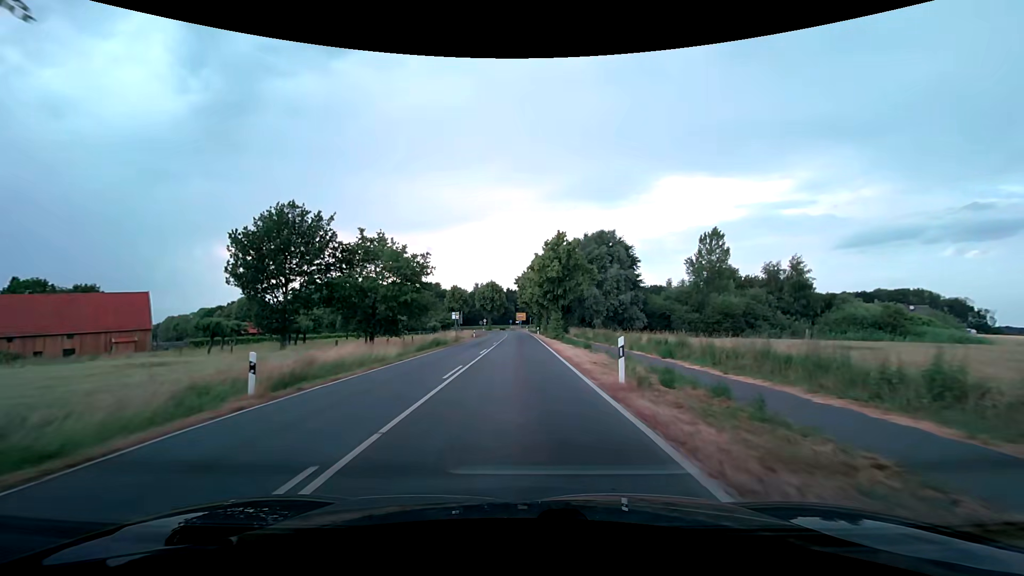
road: secondary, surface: asphalt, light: Day
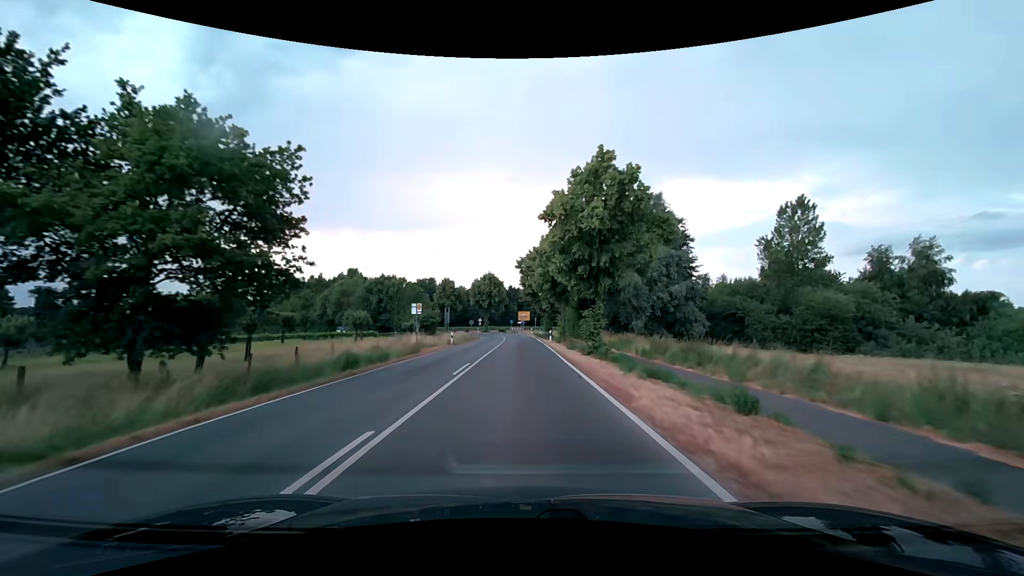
(-0.2, +22.5) m; -1°
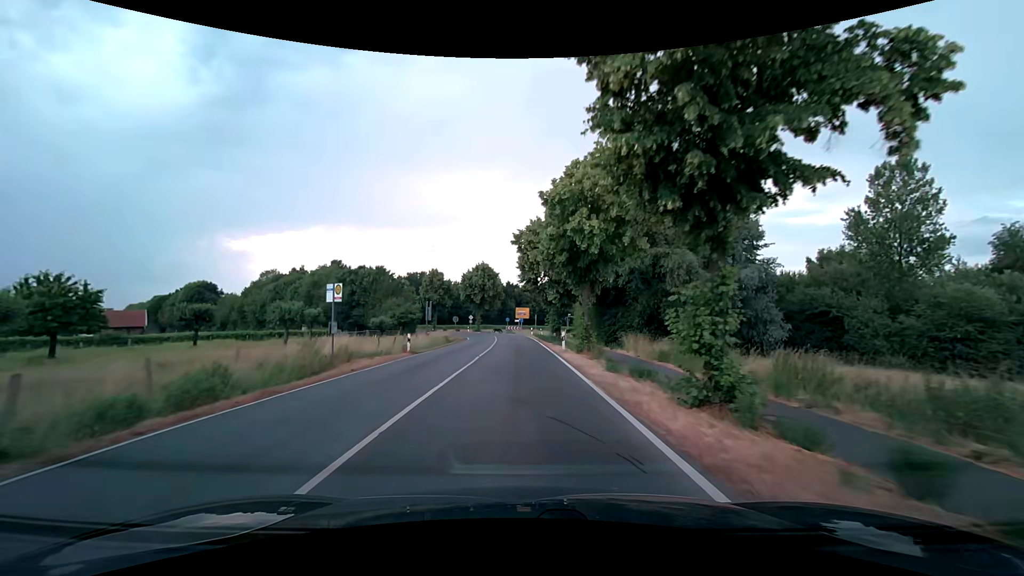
(0.0, +15.0) m; 0°
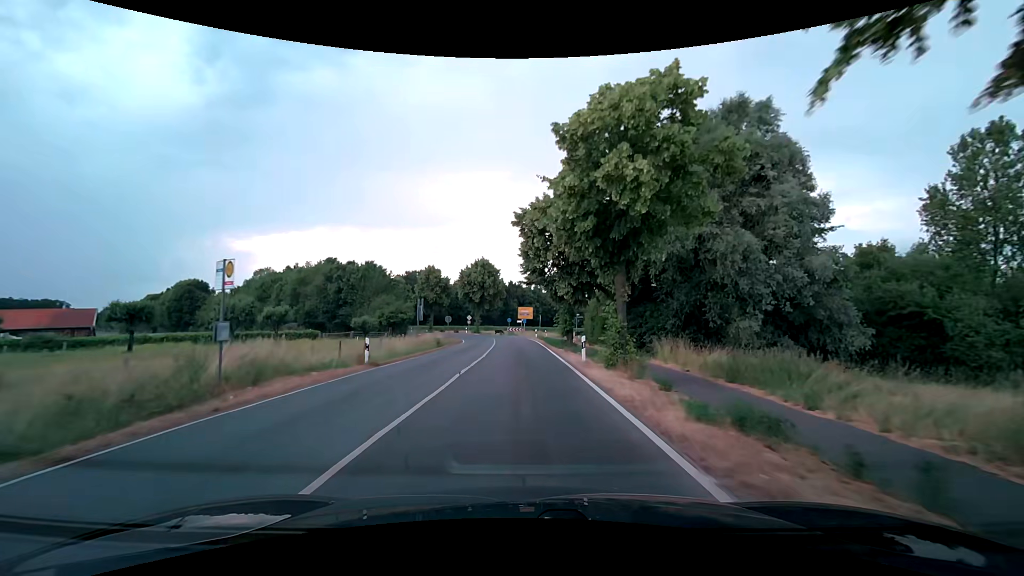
(0.0, +7.5) m; 0°
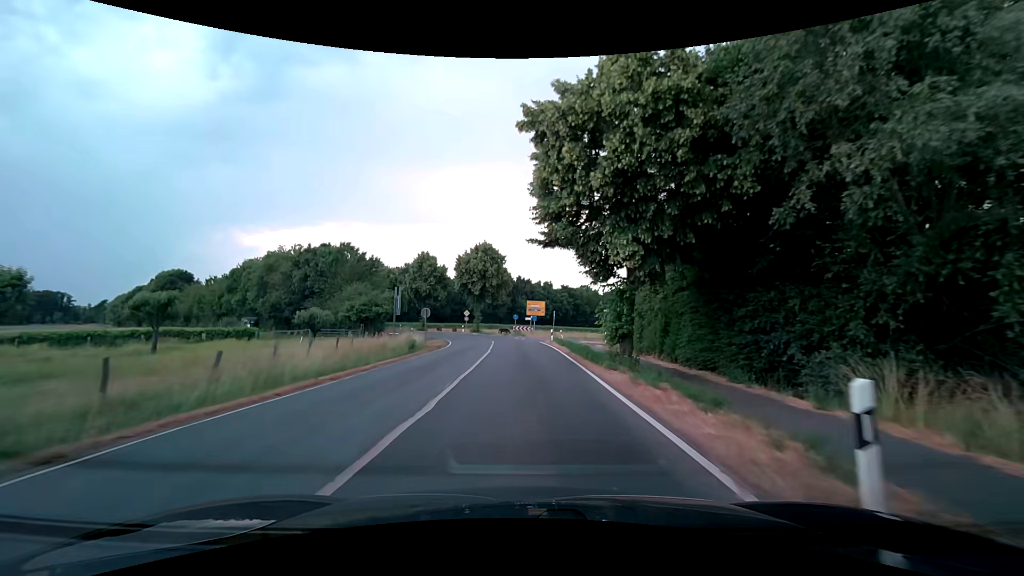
(-0.1, +15.0) m; -1°
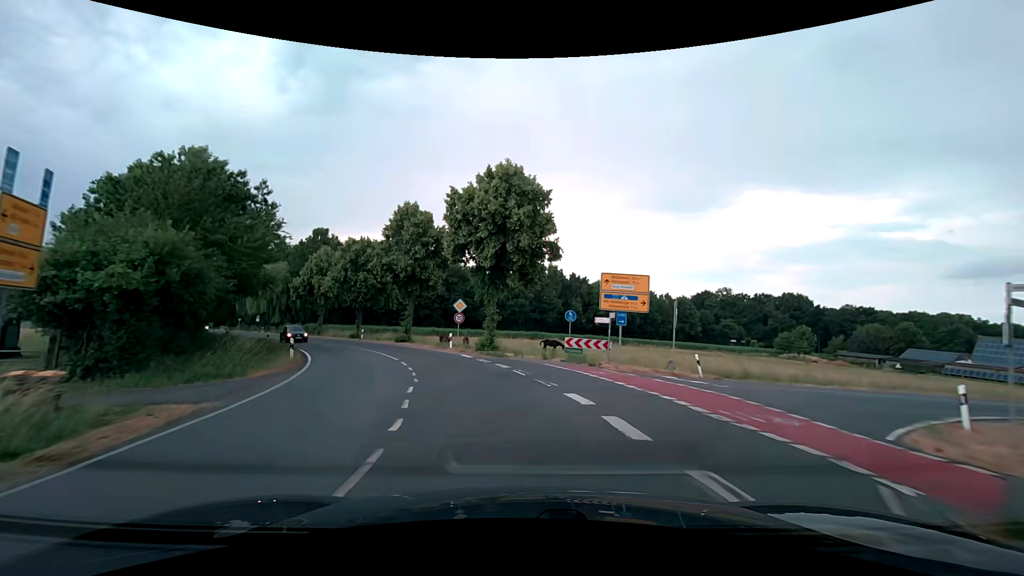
(-0.4, +37.5) m; -5°
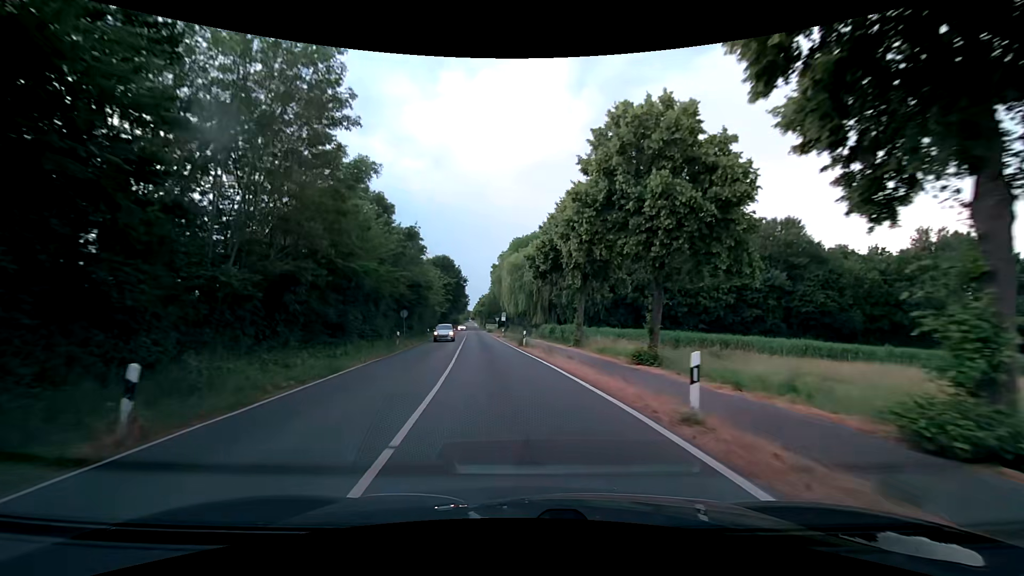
(-11.9, +38.7) m; -32°
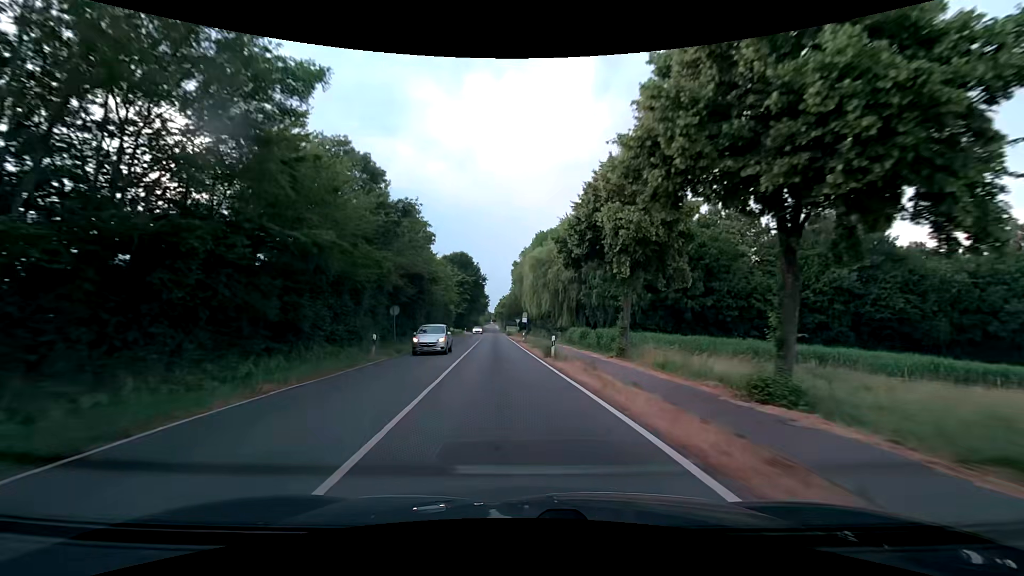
(-0.2, +9.6) m; -2°
(0, +10) (-1, +20) (-1, +30) (-2, +40) (-3, +50) (-3, +60) (-4, +70) (-5, +80) (-6, +90) (-6, +100) m
